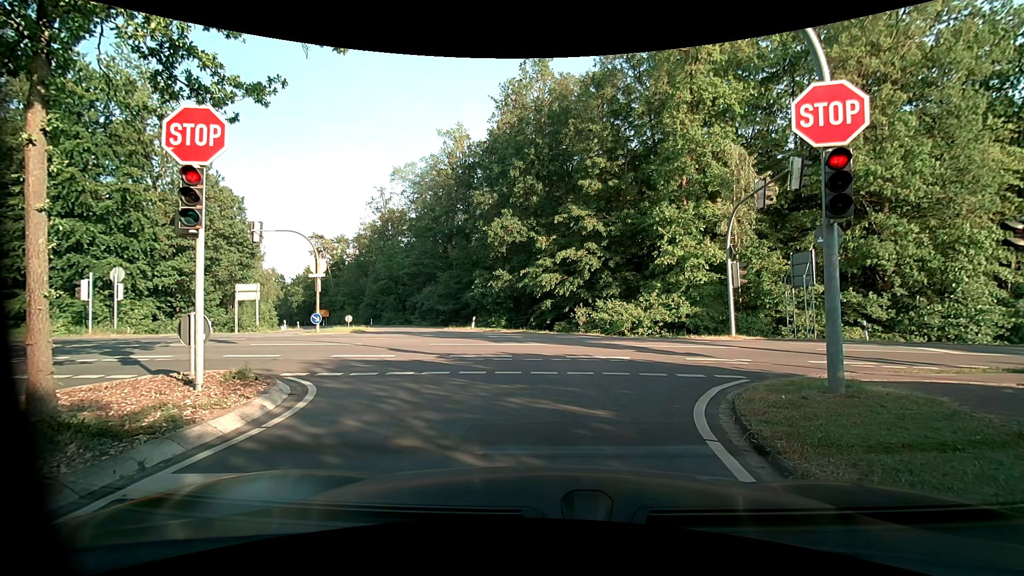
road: unclassified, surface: asphalt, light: Day
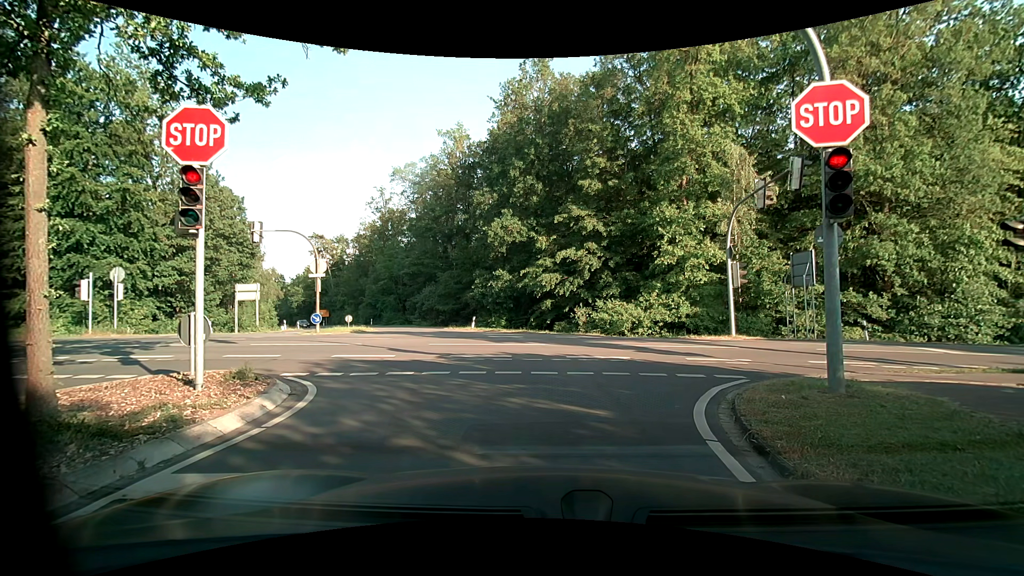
(0.0, 0.0) m; 0°
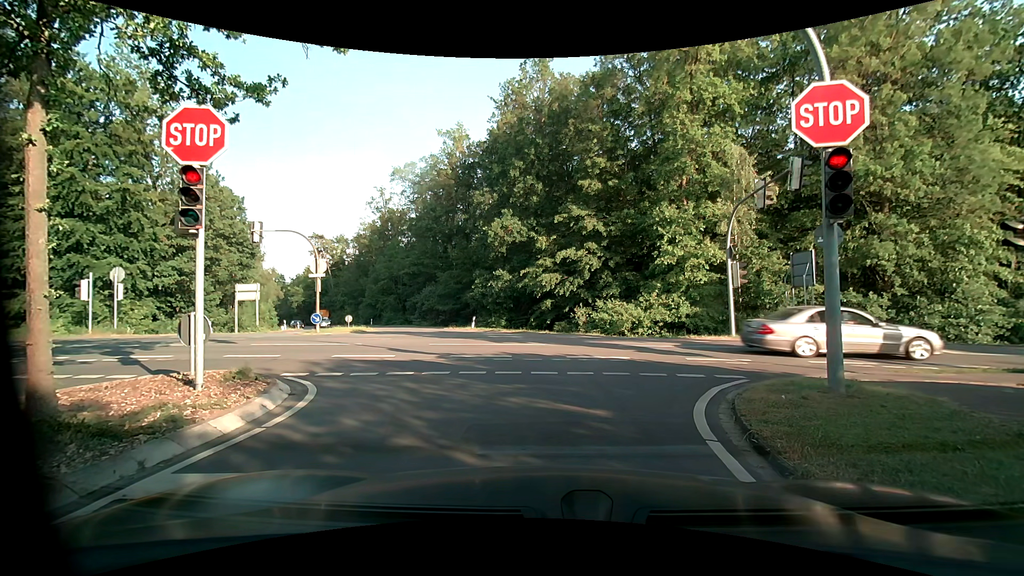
(0.0, 0.0) m; 0°
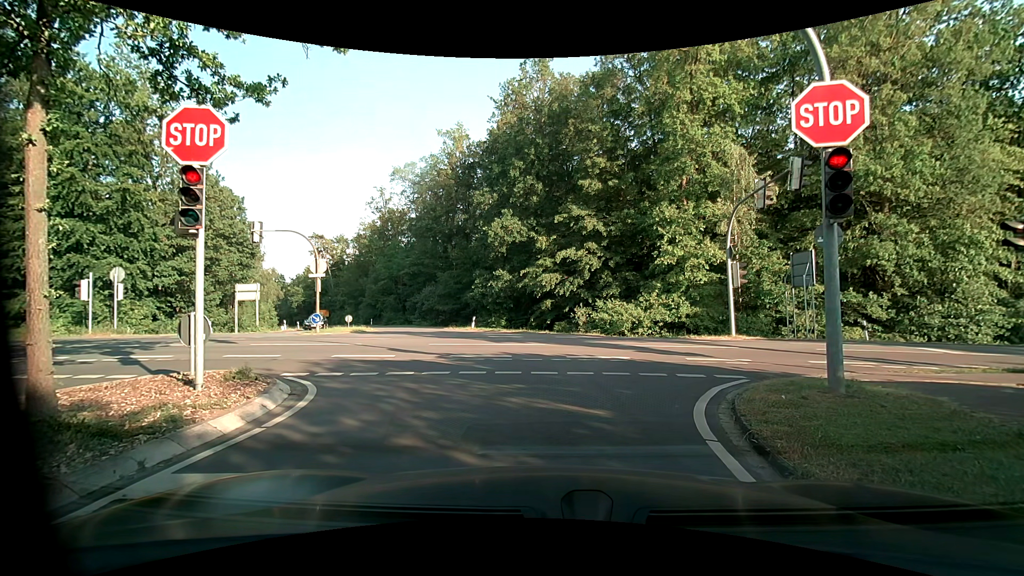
(0.0, 0.0) m; 0°
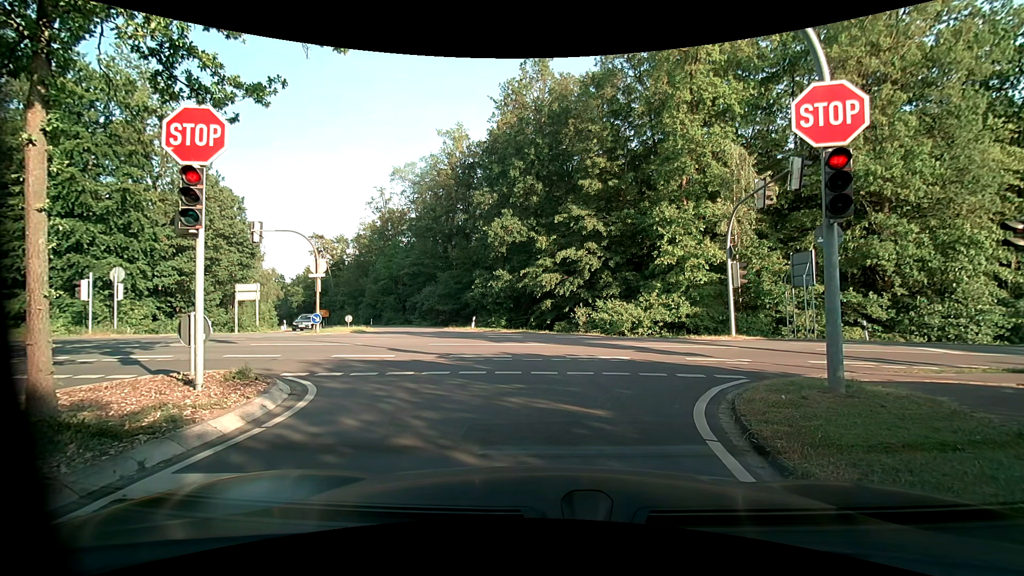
(0.0, 0.0) m; 0°
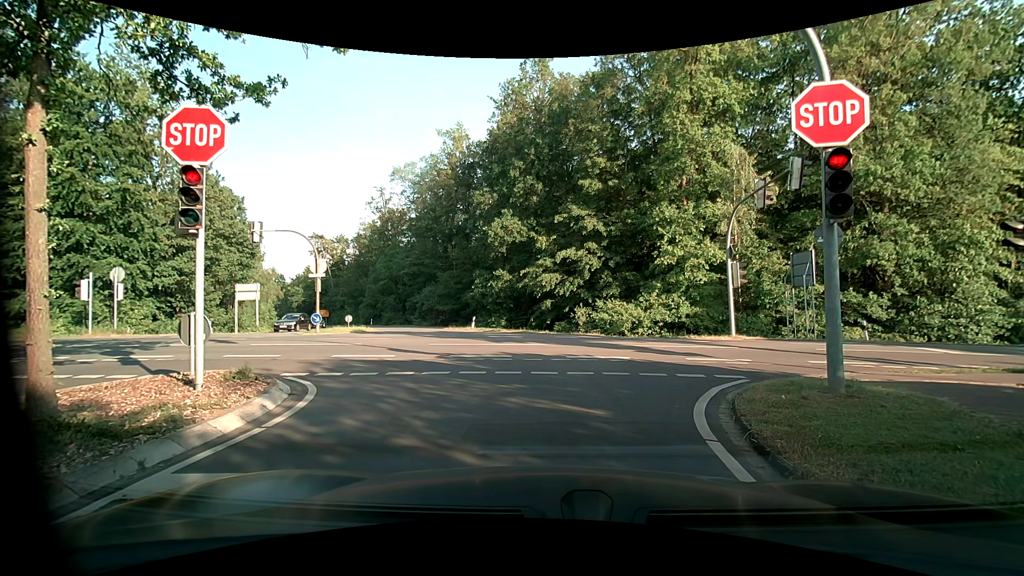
(0.0, 0.0) m; 0°
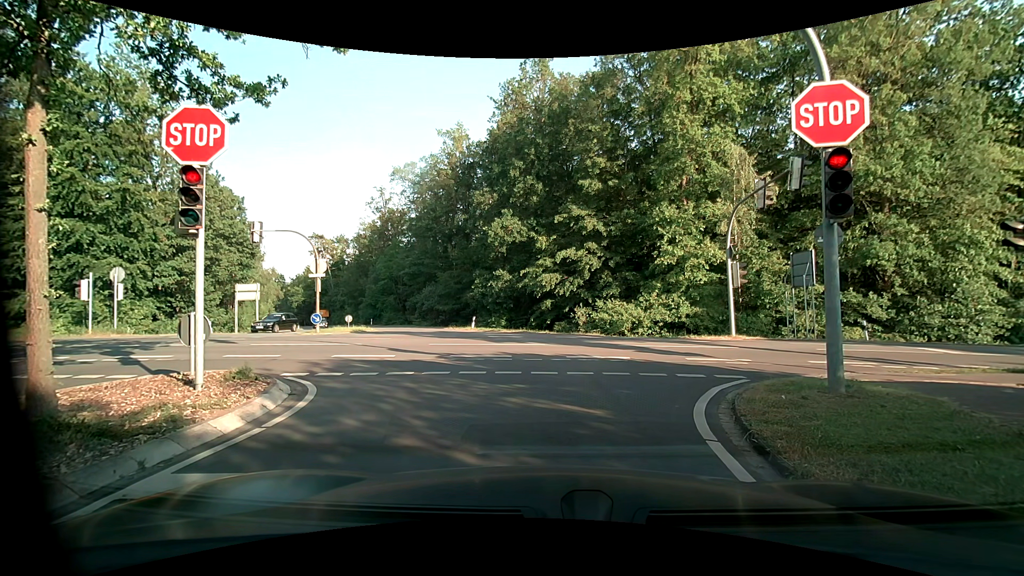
(0.0, 0.0) m; 0°
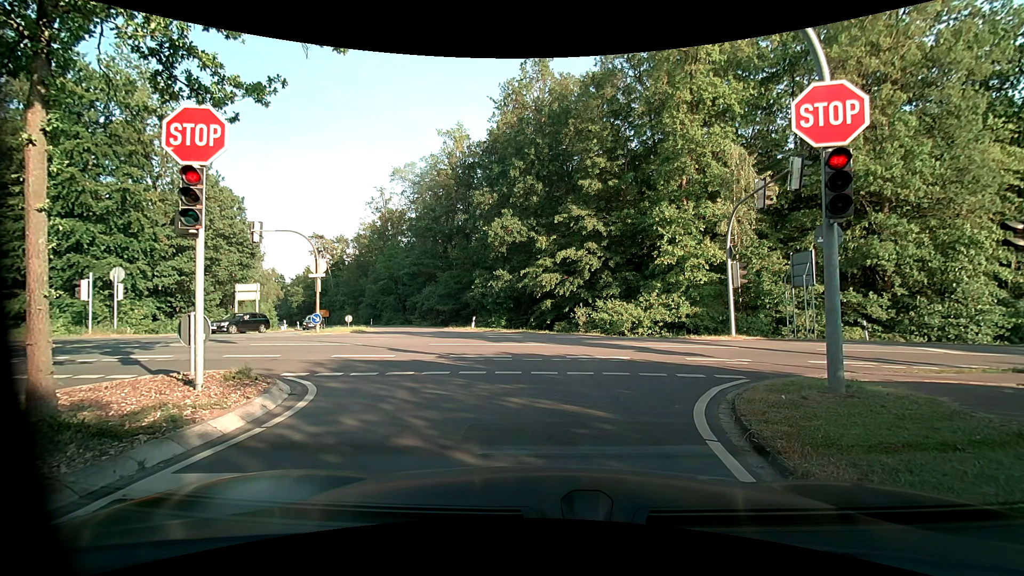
(0.0, 0.0) m; 0°
(0, +10) (-1, +20) (-3, +30) (-7, +39) (-11, +48) (-16, +57) (-21, +65) (-26, +74) (-31, +83) (-37, +91) m
